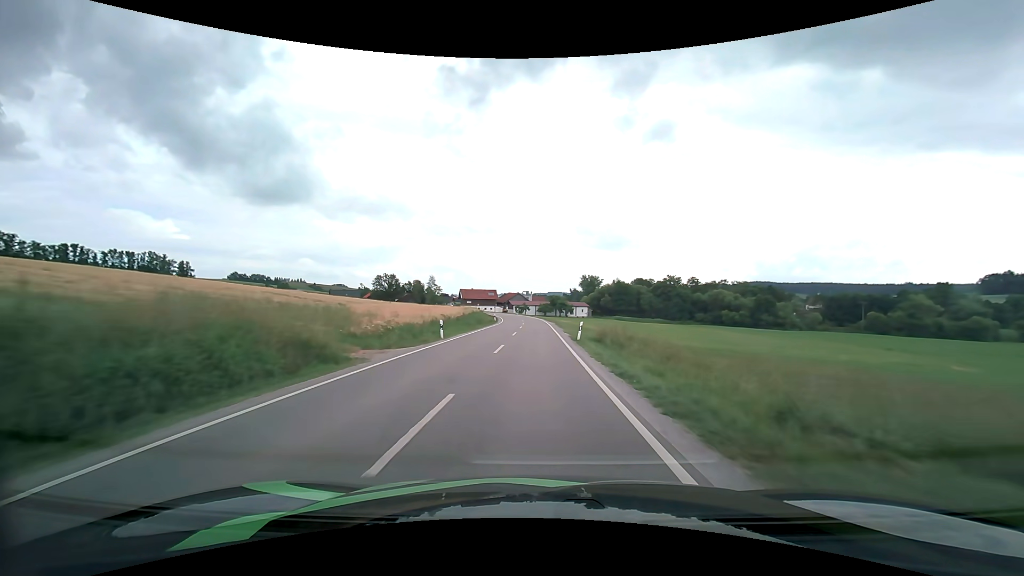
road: secondary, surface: asphalt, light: Day
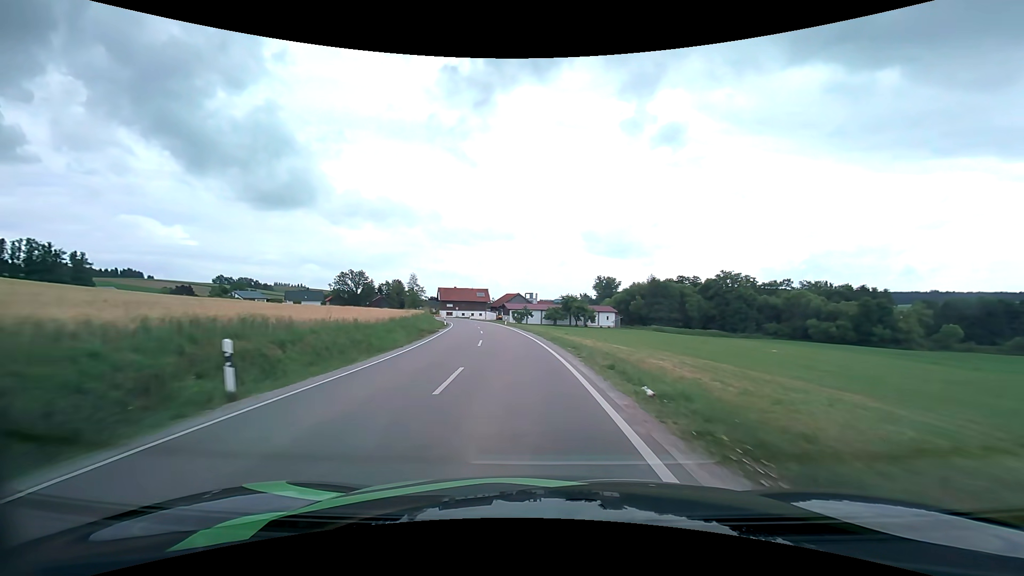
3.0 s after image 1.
(-0.1, +55.6) m; -1°
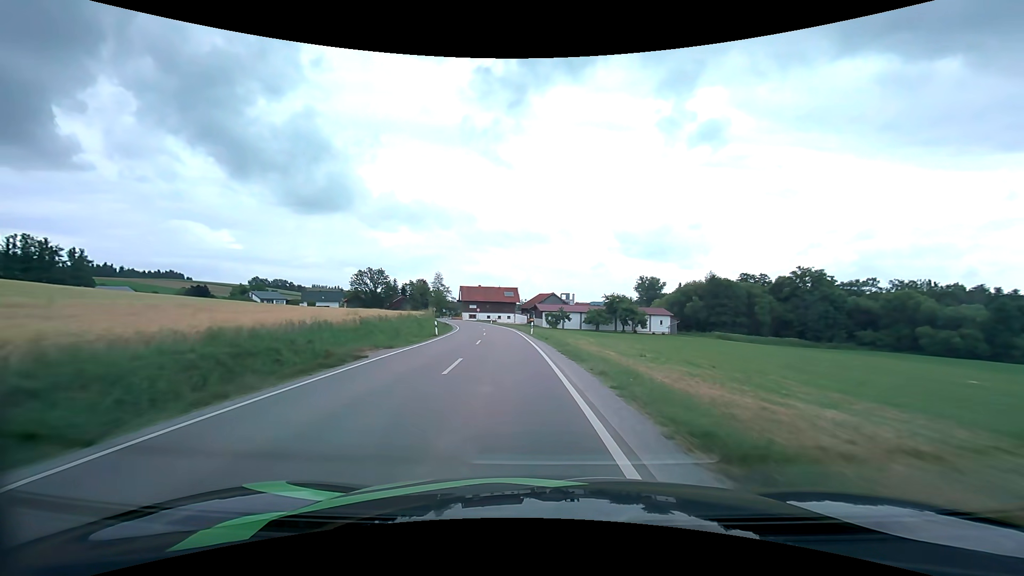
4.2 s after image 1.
(-0.6, +21.3) m; -4°
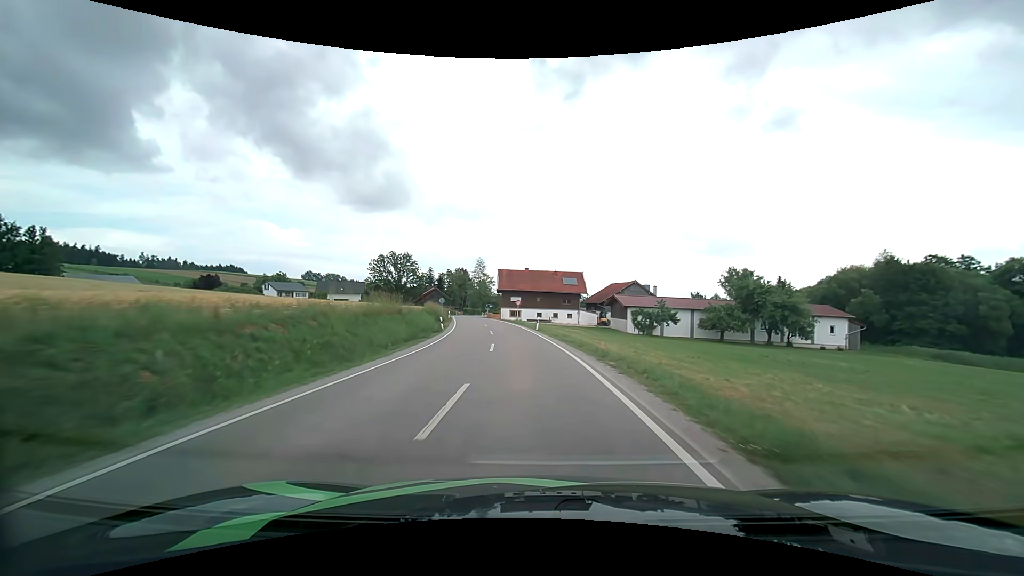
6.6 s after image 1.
(-3.1, +41.9) m; -7°
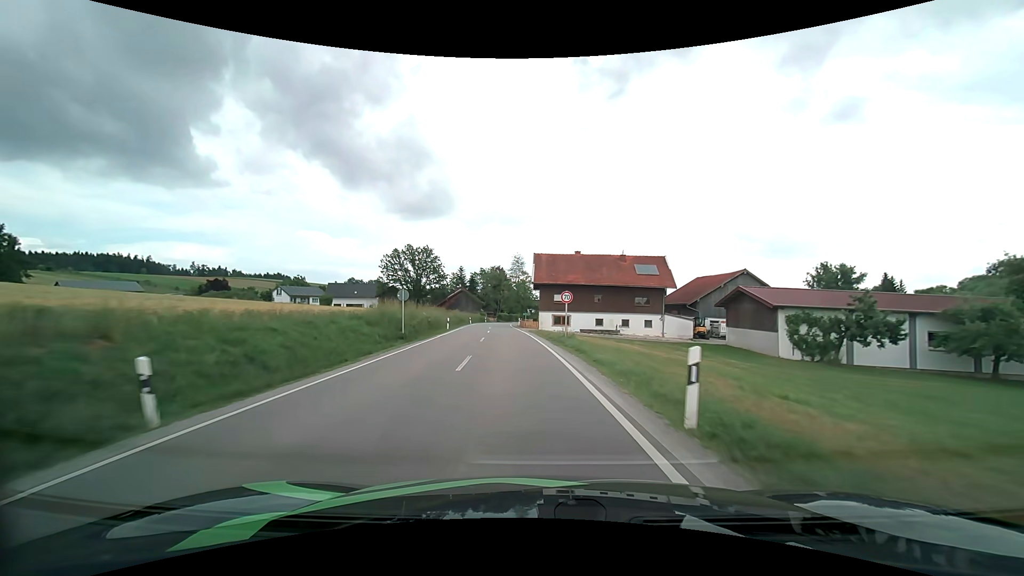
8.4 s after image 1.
(-1.1, +30.0) m; -5°
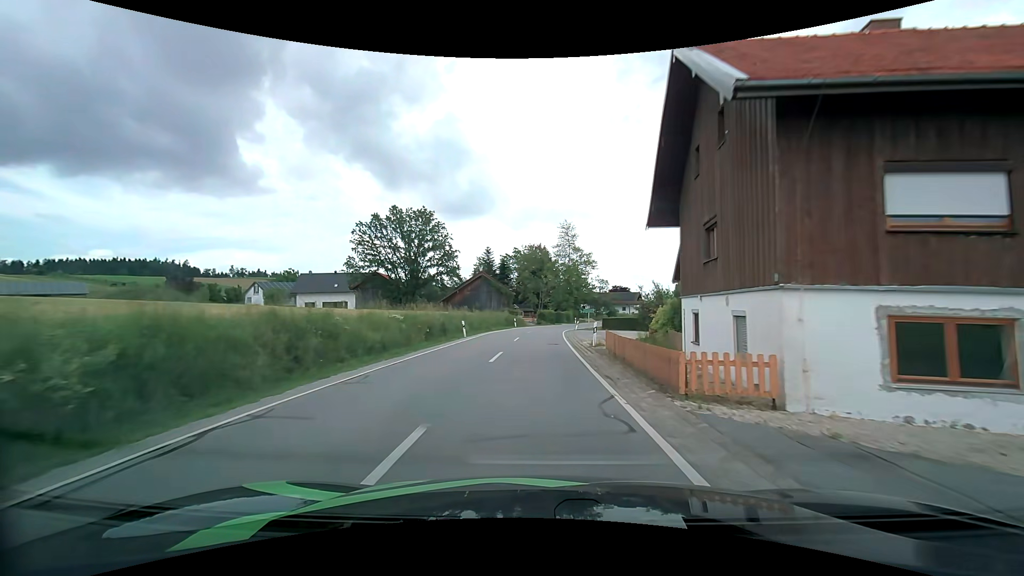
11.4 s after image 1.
(-3.0, +45.6) m; -5°
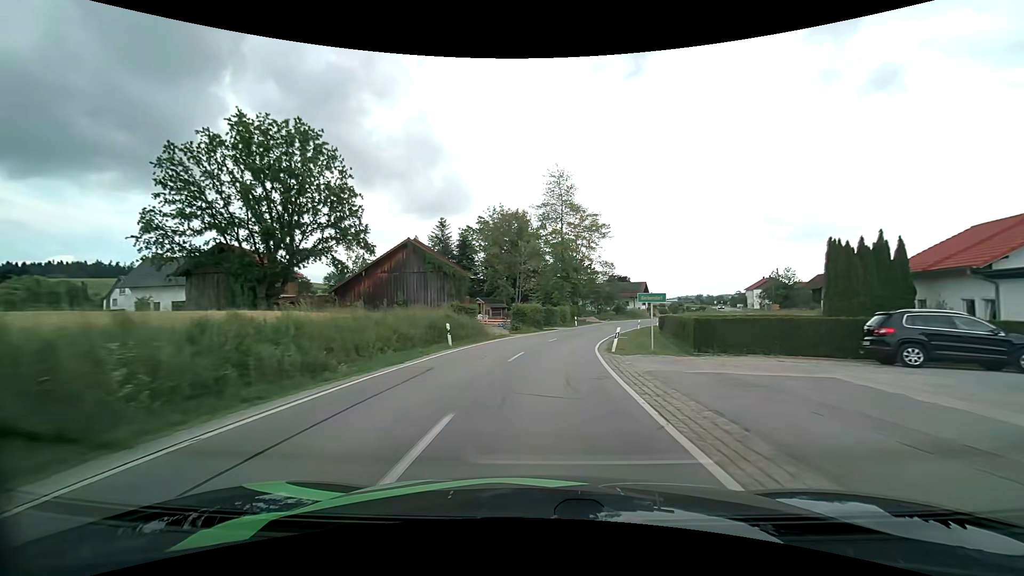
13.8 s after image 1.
(+0.1, +35.4) m; +2°
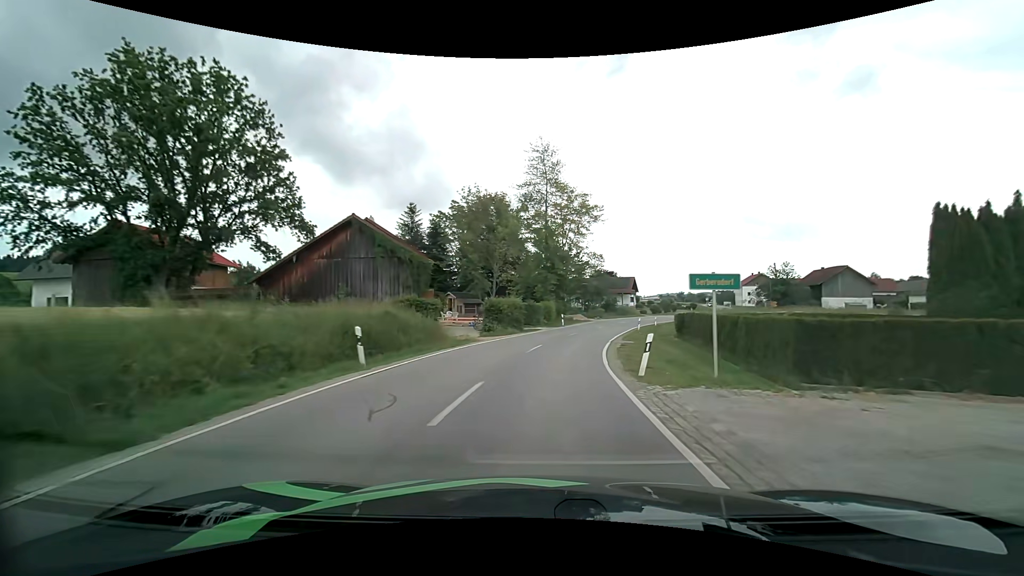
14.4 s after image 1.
(+0.1, +8.7) m; +1°
(0, +10) (+1, +20) (+3, +30) (+5, +40) (+8, +49) (+12, +58) (+17, +67) (+22, +76) (+28, +84) (+33, +93) m
